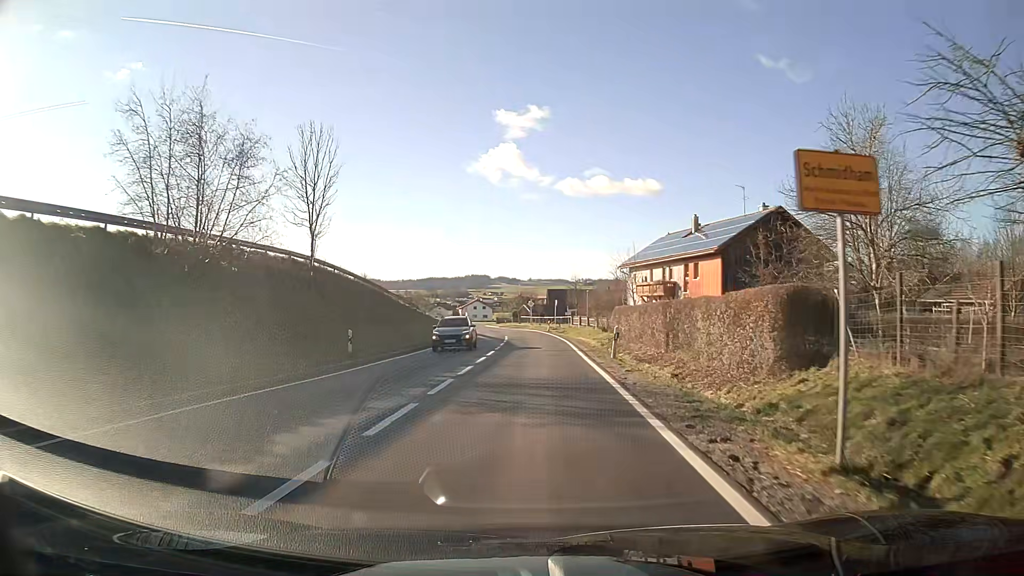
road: secondary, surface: asphalt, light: Day
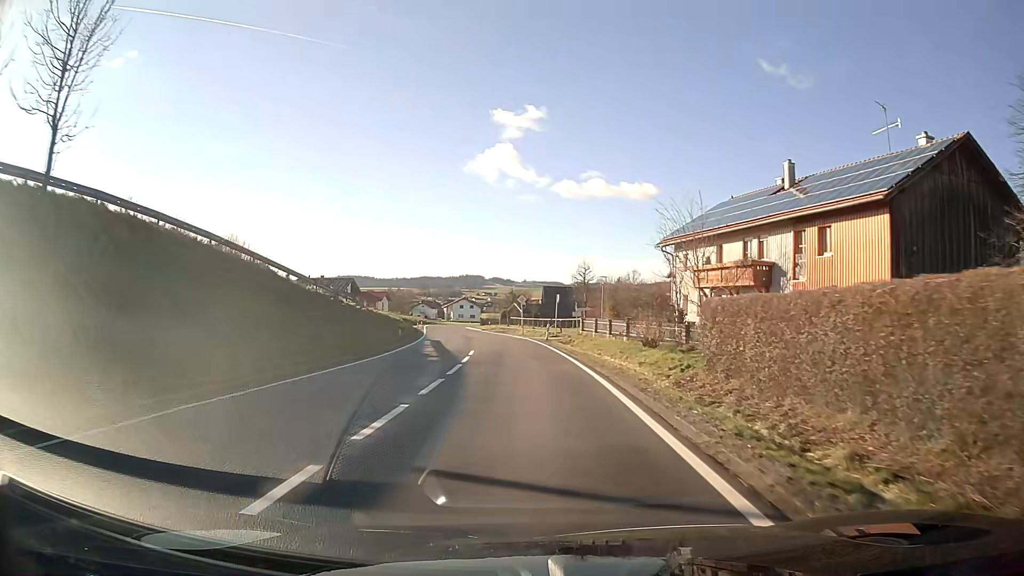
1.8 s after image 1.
(+0.1, +22.9) m; 0°
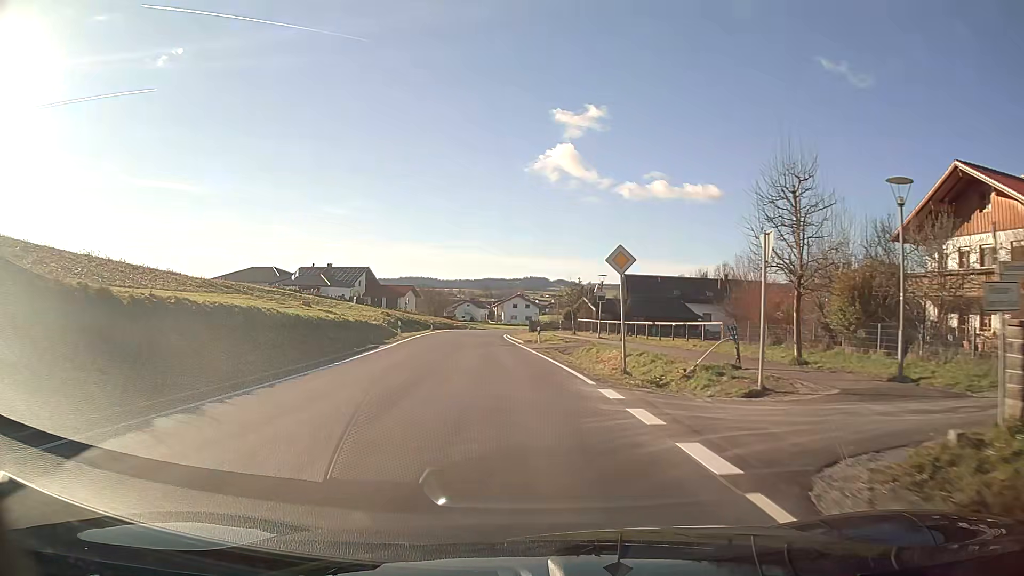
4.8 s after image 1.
(-1.6, +38.9) m; -6°
